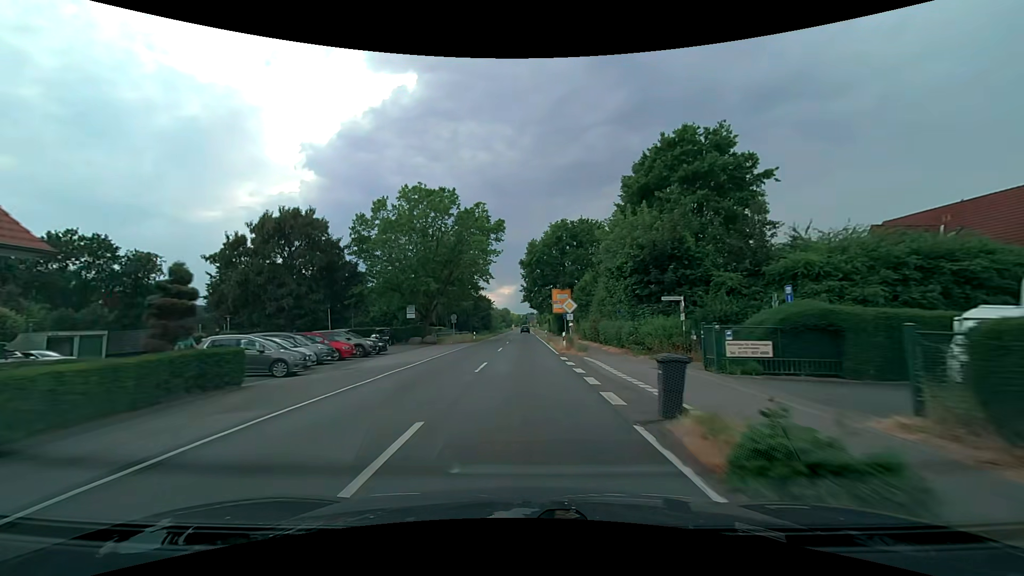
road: secondary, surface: asphalt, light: Day
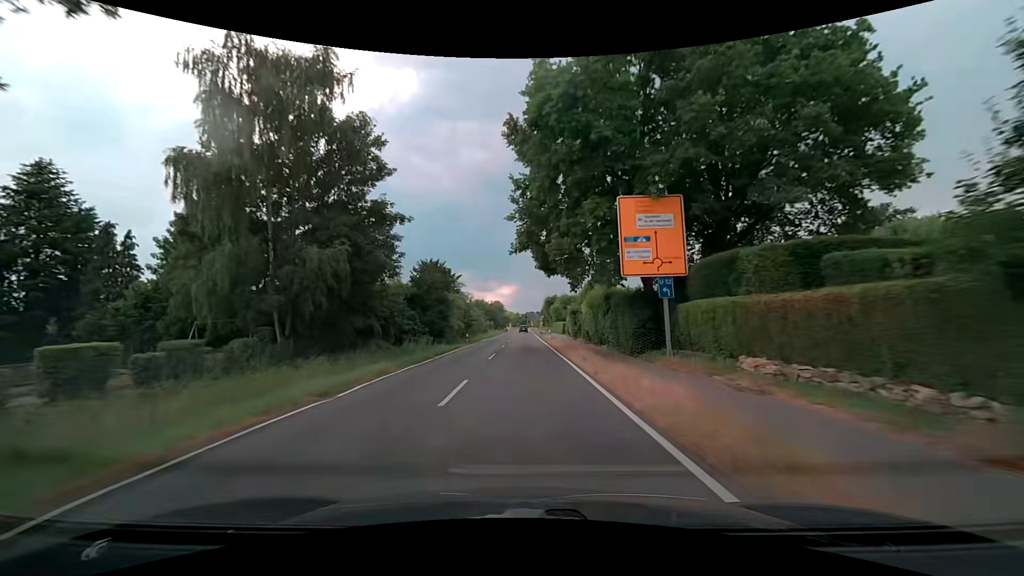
(0.0, +54.6) m; 0°
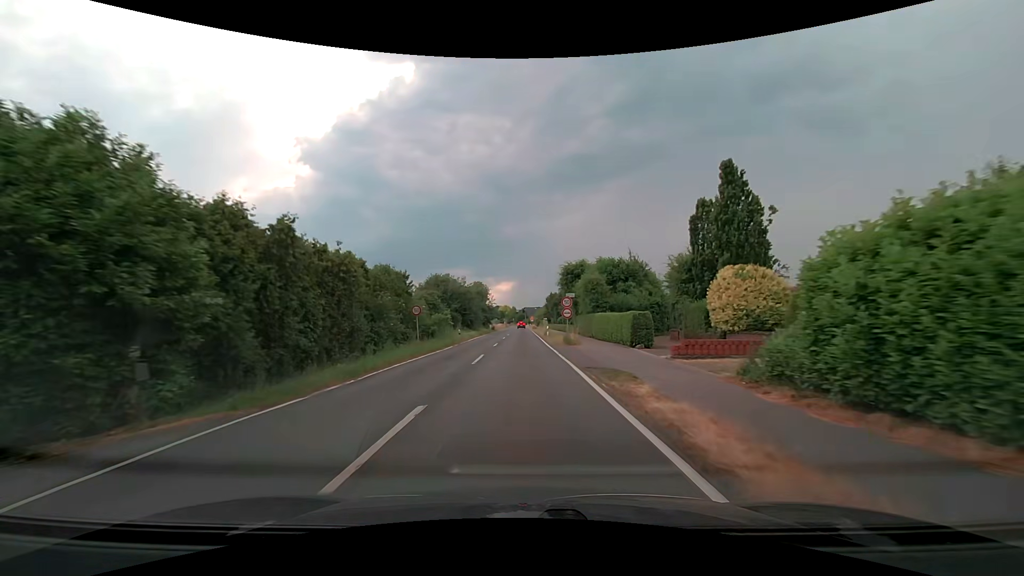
(-0.2, +51.9) m; -1°
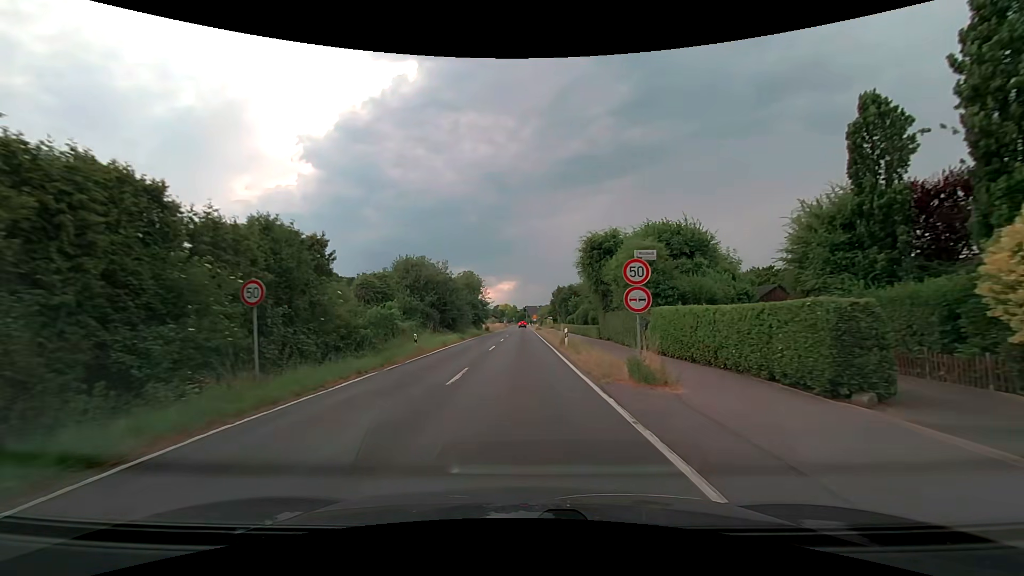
(+0.1, +17.1) m; 0°
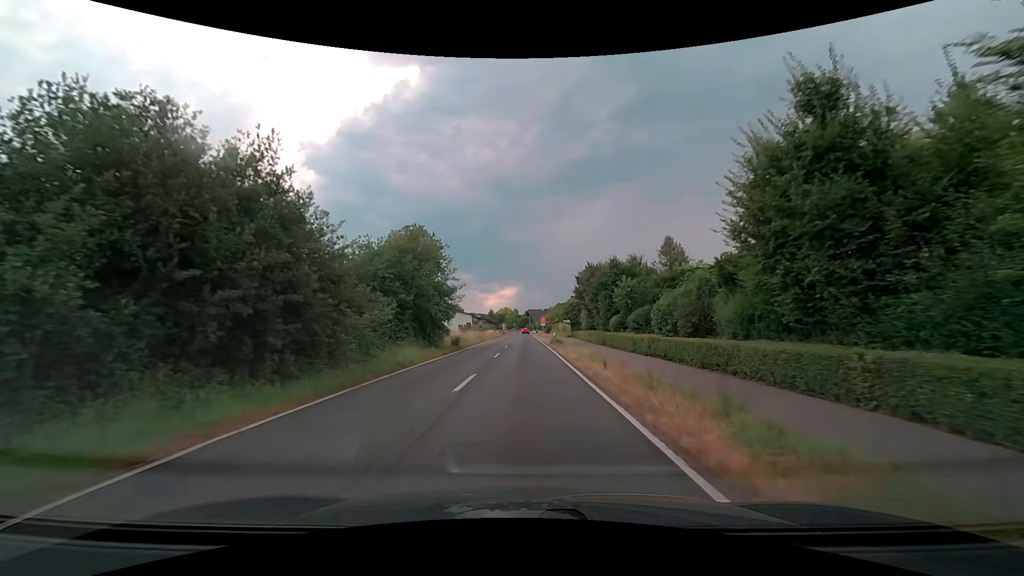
(-0.1, +36.0) m; -1°
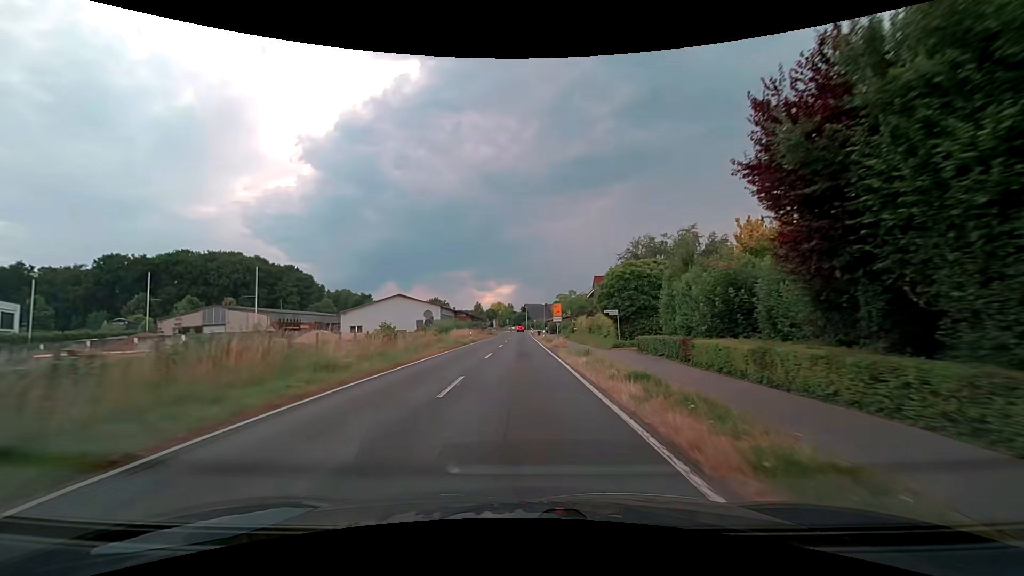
(+0.3, +37.8) m; 0°
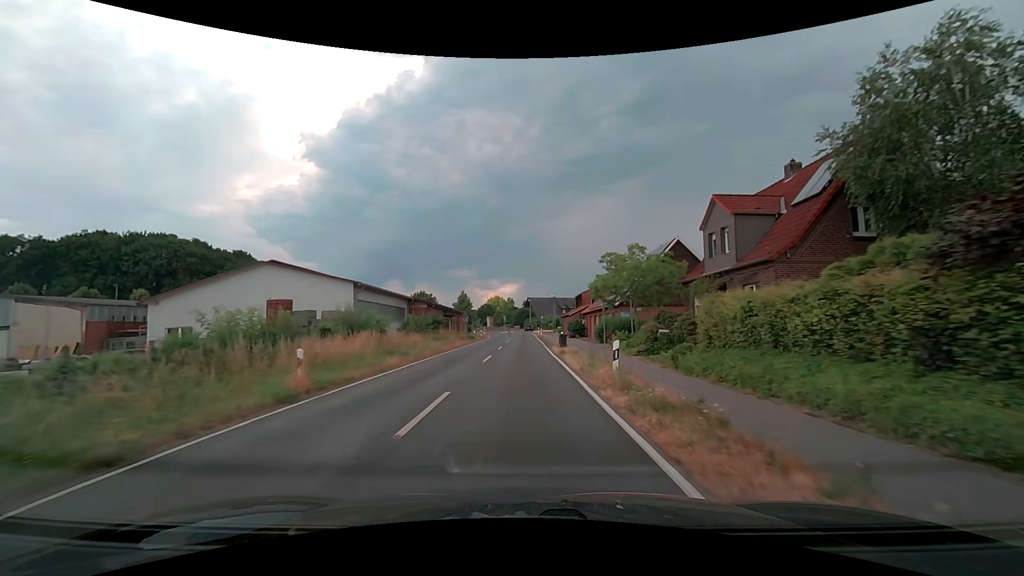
(0.0, +38.7) m; 0°
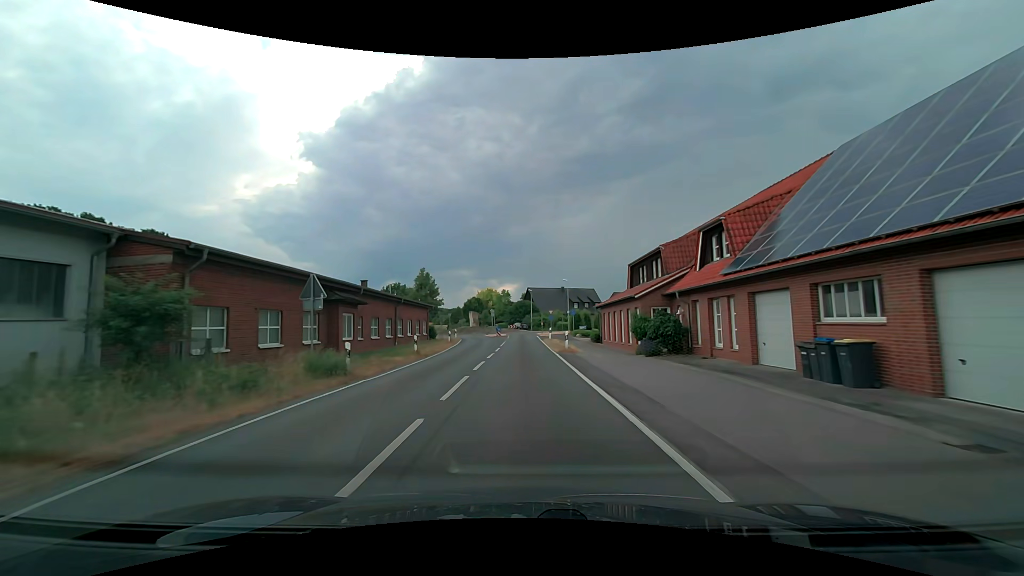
(0.0, +38.9) m; 0°
(0, +10) (0, +20) (0, +30) (0, +40) (0, +50) (0, +60) (0, +70) (+3, +80) (+3, +90) (-2, +98) m
